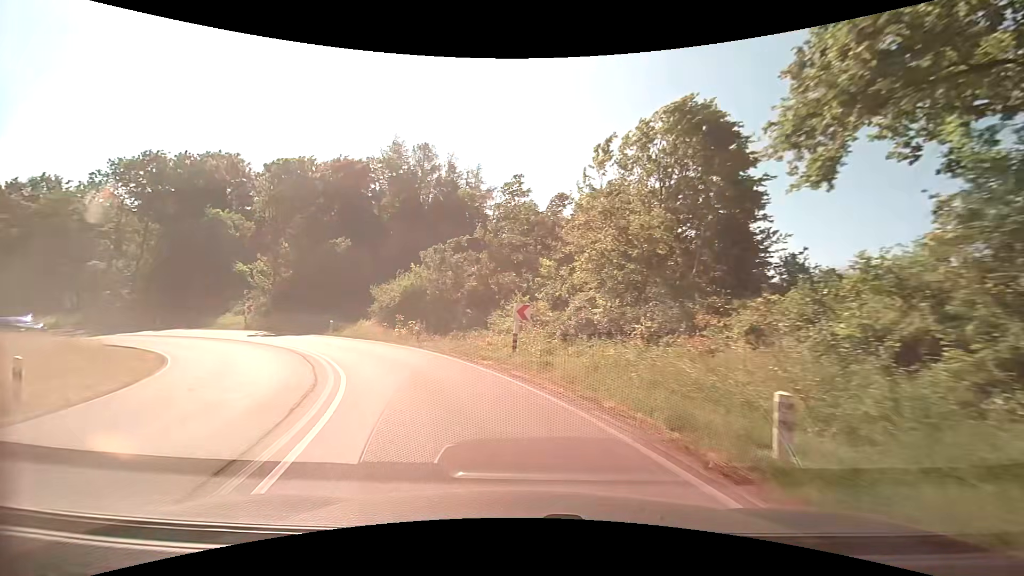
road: secondary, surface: asphalt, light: Day
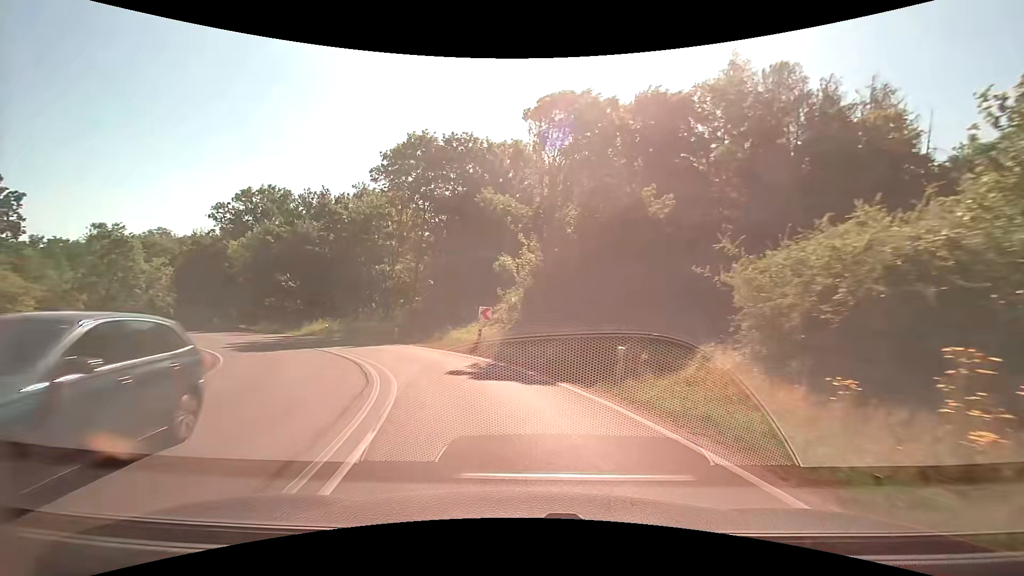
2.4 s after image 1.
(-6.9, +21.6) m; -35°
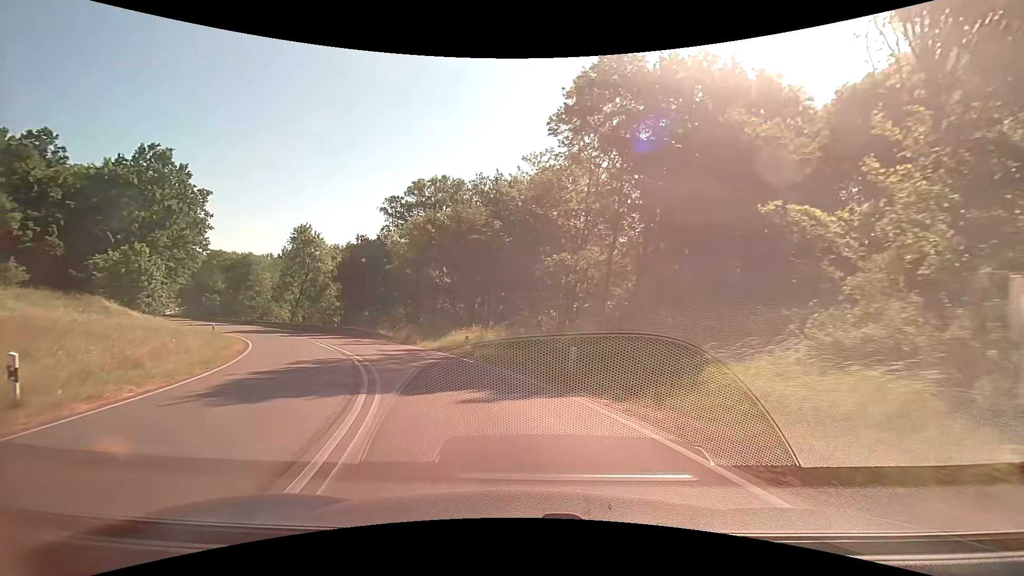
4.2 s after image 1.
(-3.5, +17.2) m; -22°
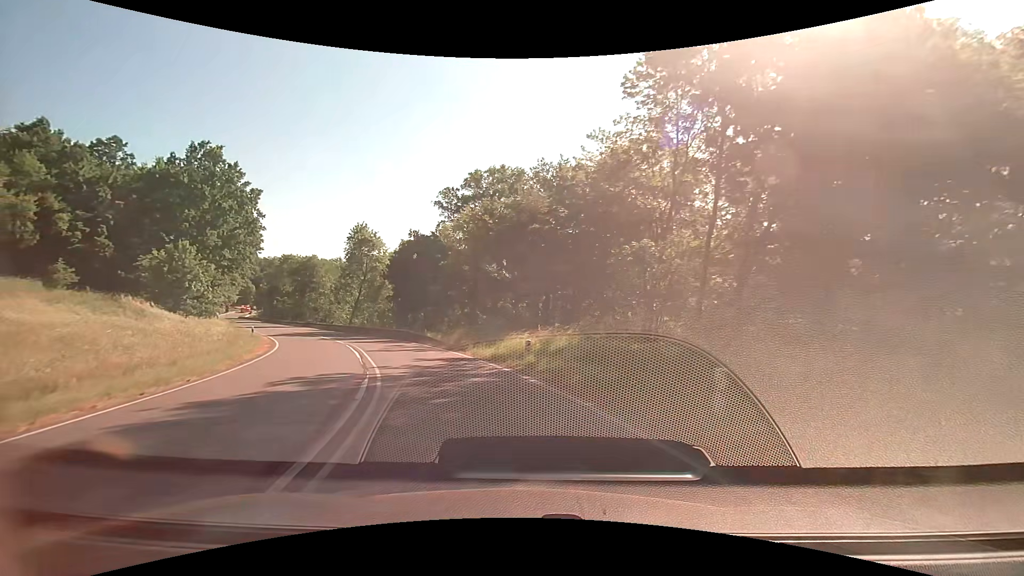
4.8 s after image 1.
(-0.4, +6.2) m; -7°
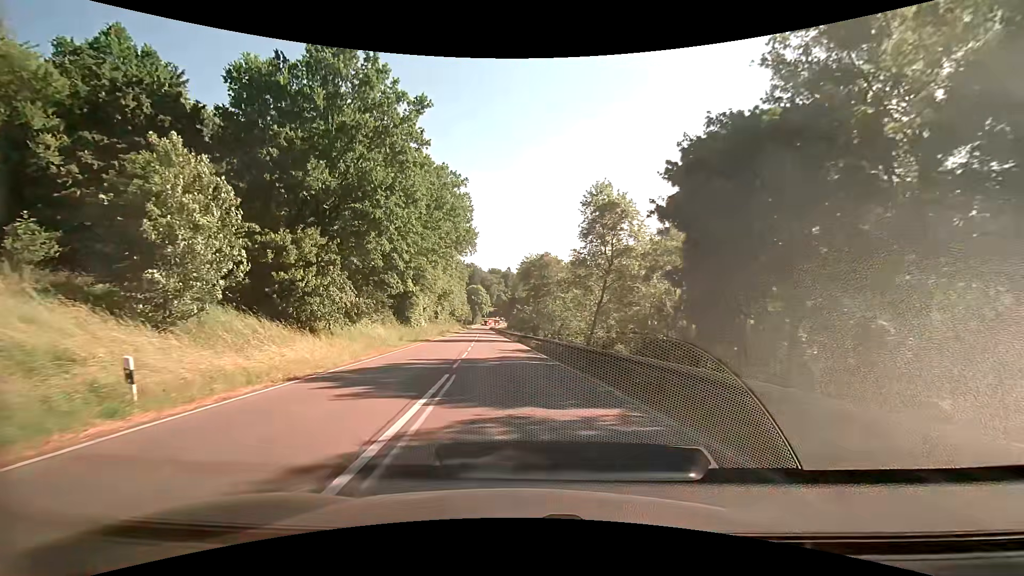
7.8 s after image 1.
(-9.6, +32.3) m; -28°
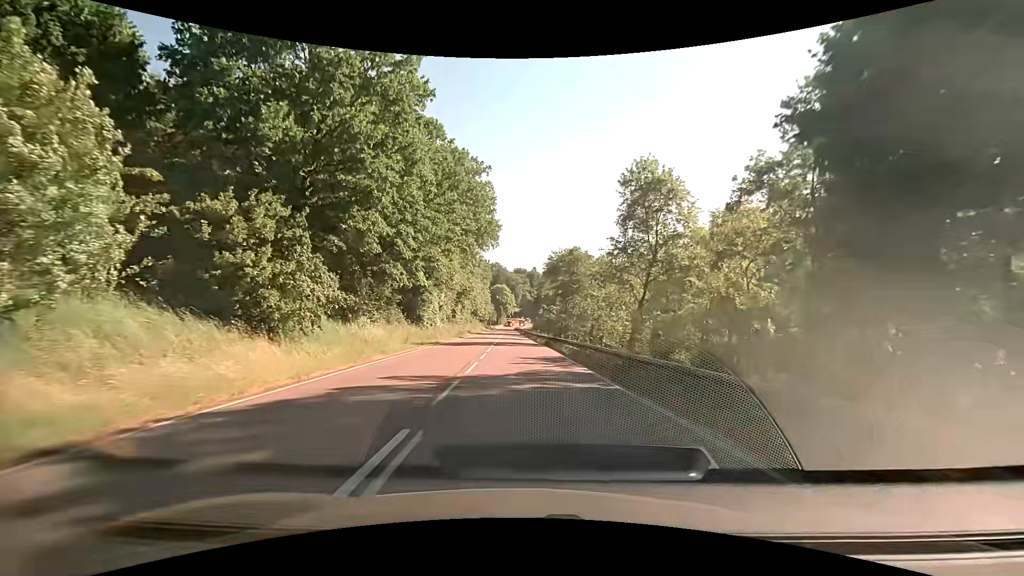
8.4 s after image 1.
(-0.3, +7.6) m; -3°
